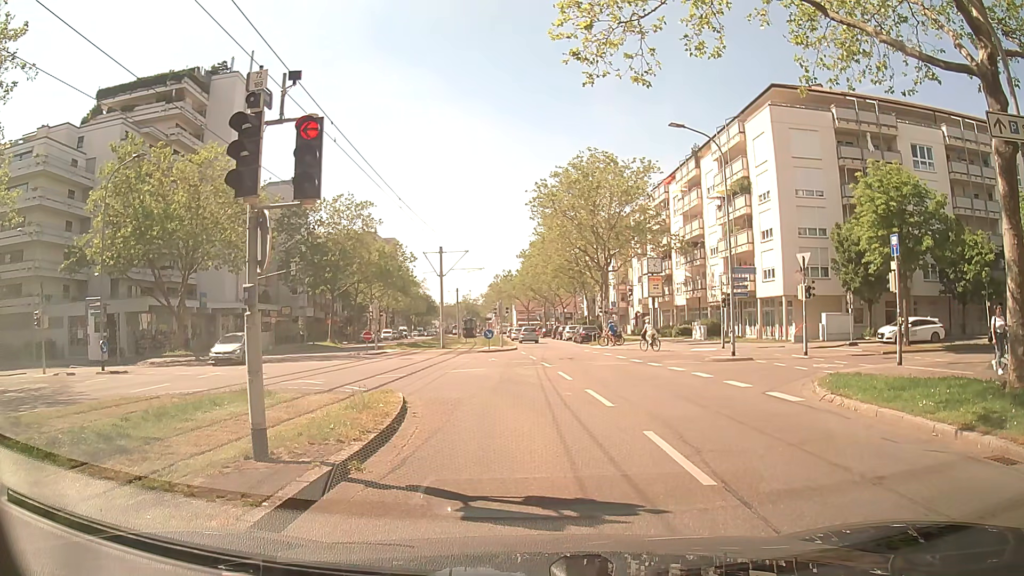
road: tertiary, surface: asphalt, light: Day
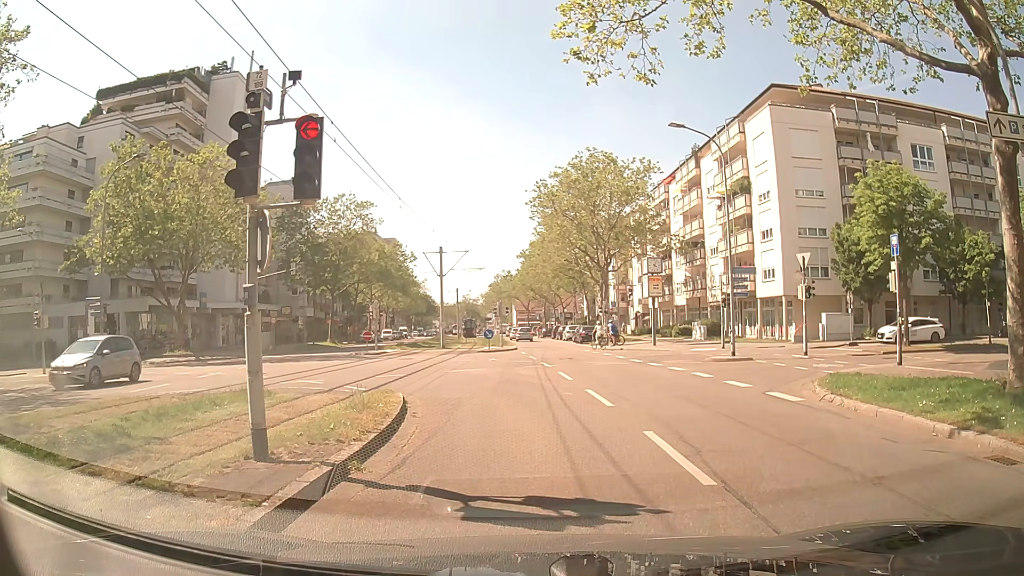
(0.0, 0.0) m; 0°
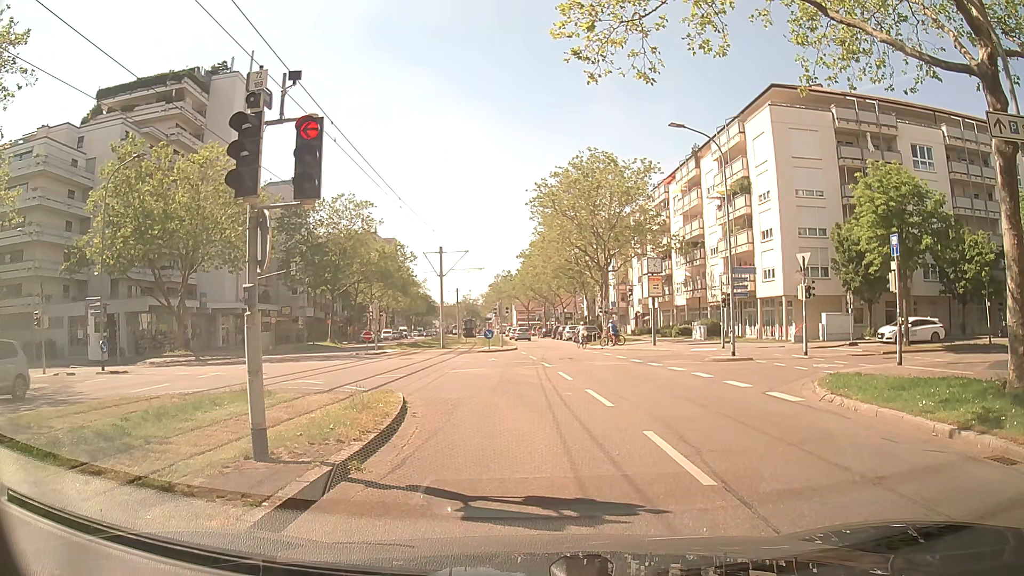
(0.0, 0.0) m; 0°
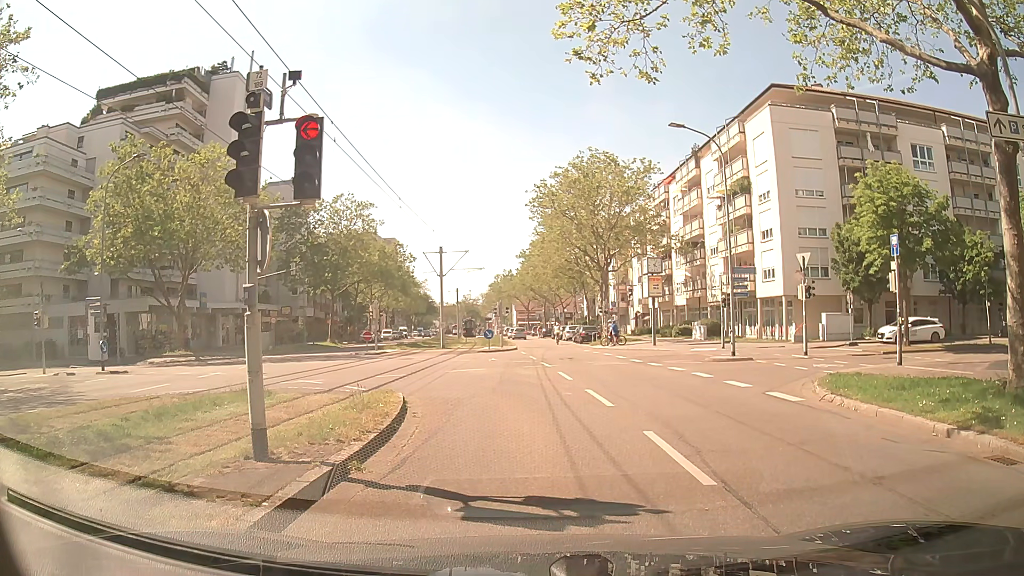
(0.0, 0.0) m; 0°
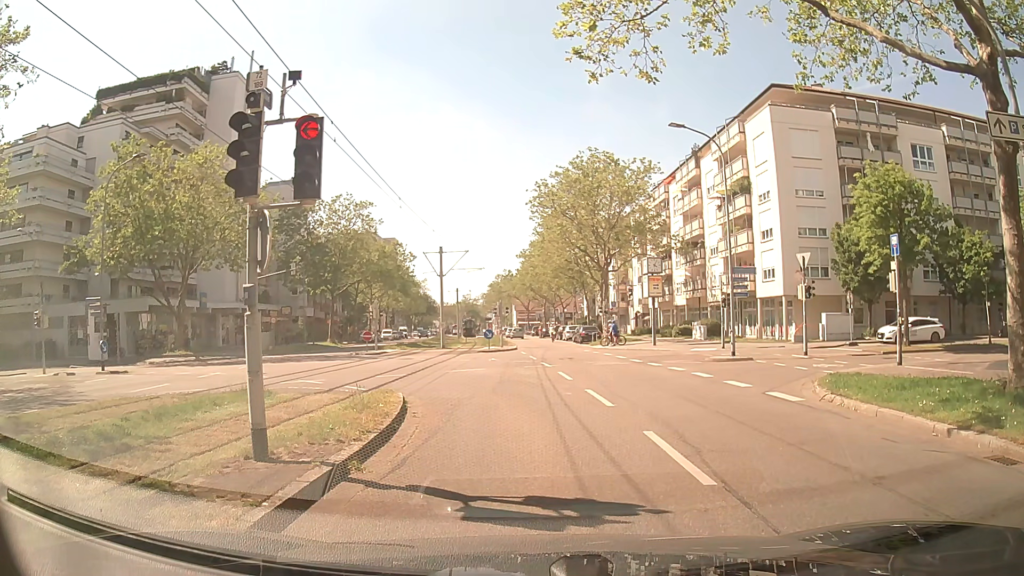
(0.0, 0.0) m; 0°
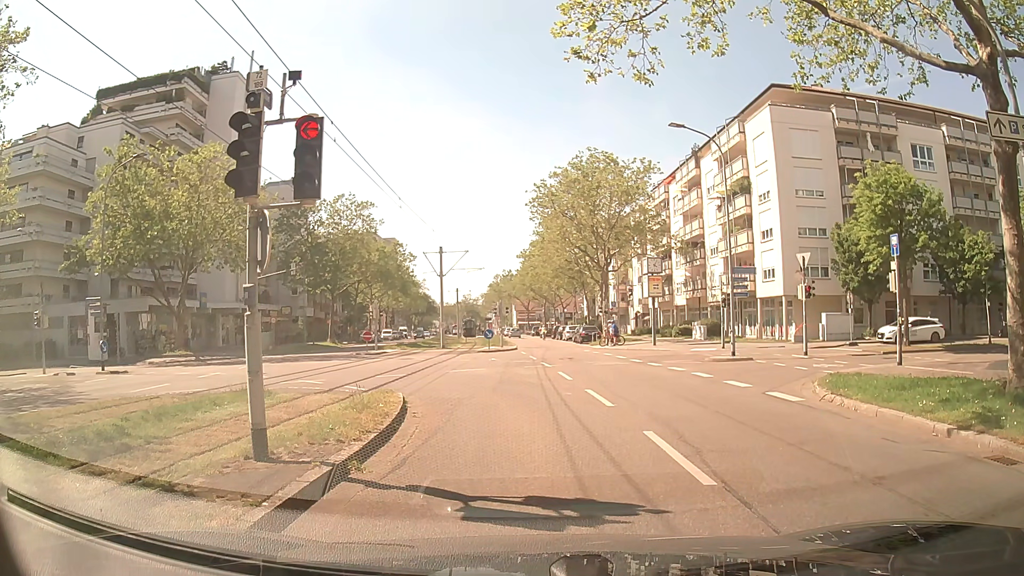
(0.0, 0.0) m; 0°
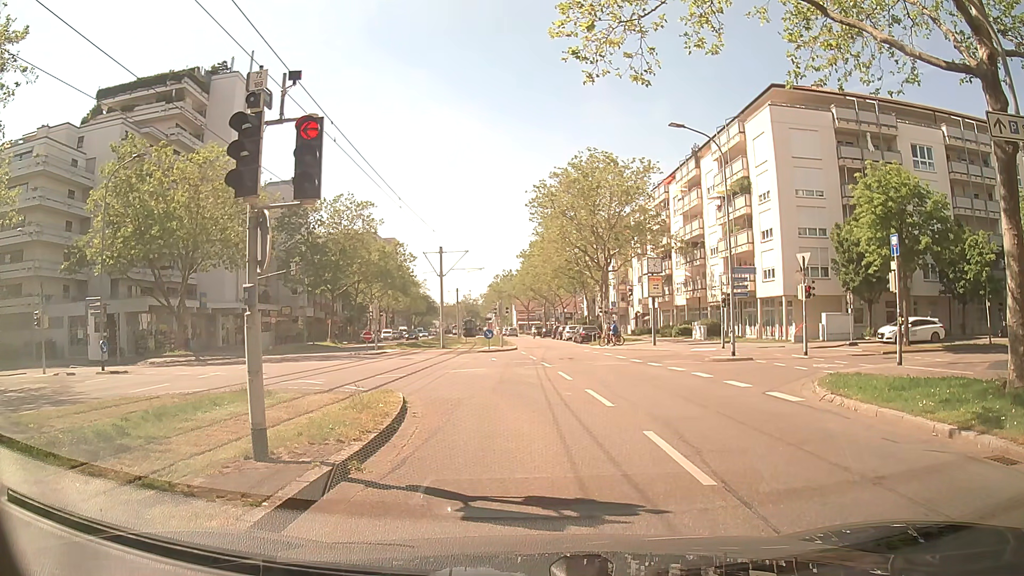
(0.0, 0.0) m; 0°
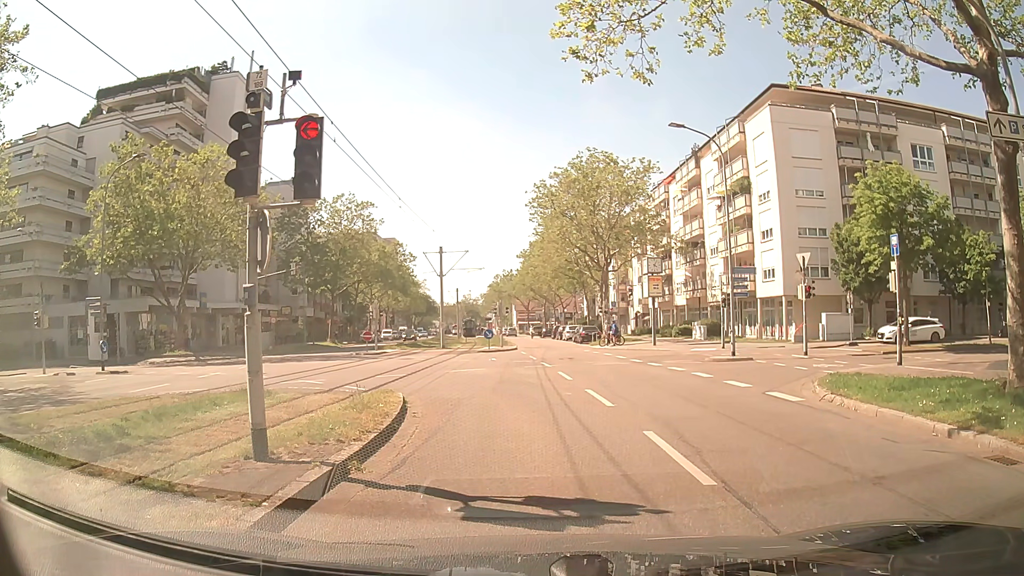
(0.0, 0.0) m; 0°
